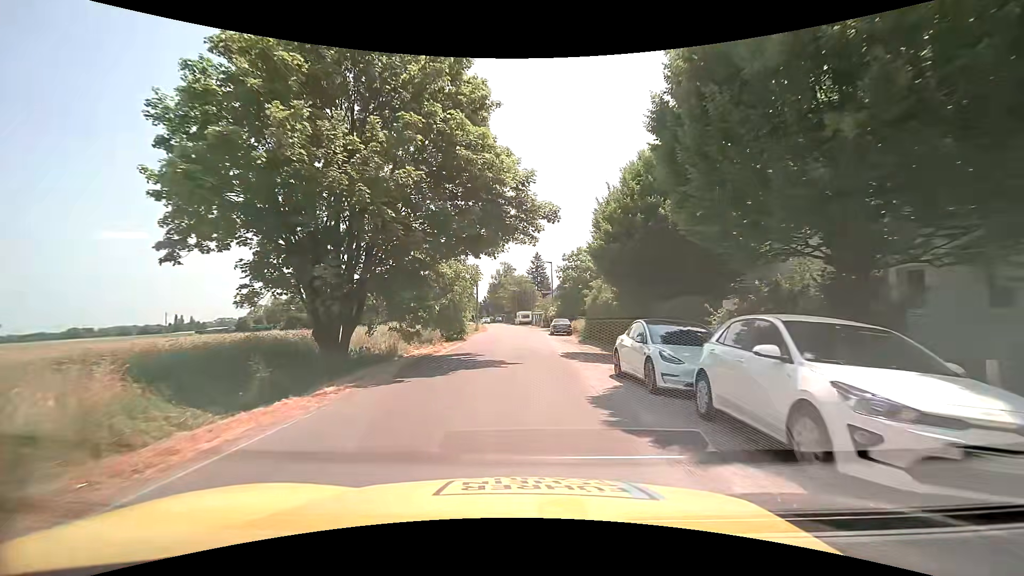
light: Day
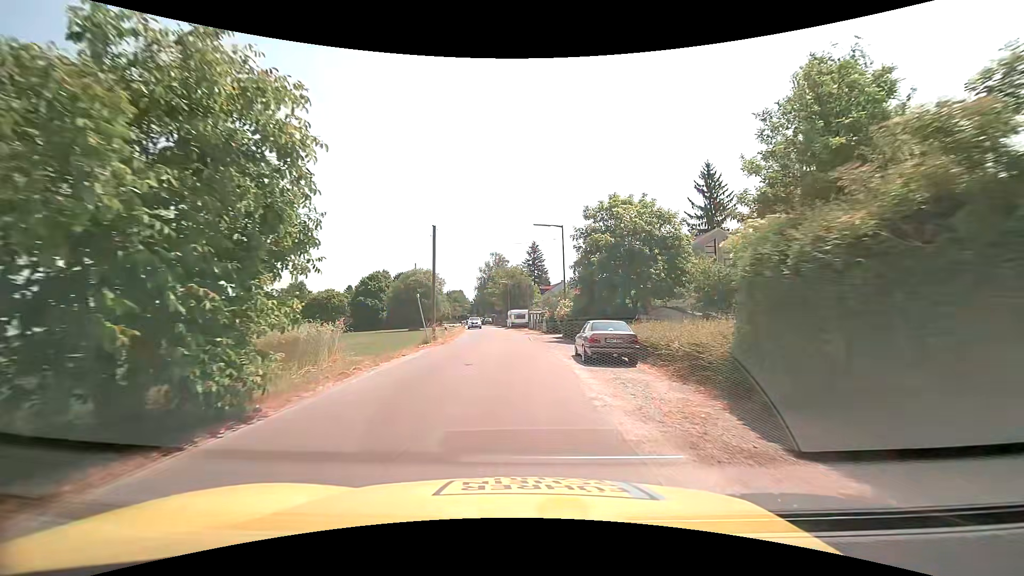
(0.0, +24.9) m; 0°
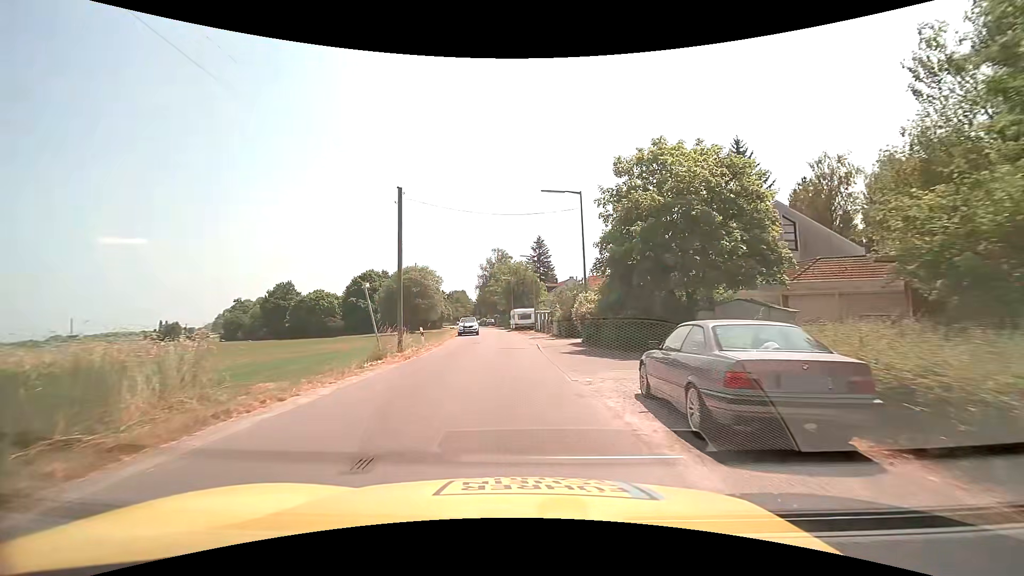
(0.0, +9.9) m; -1°
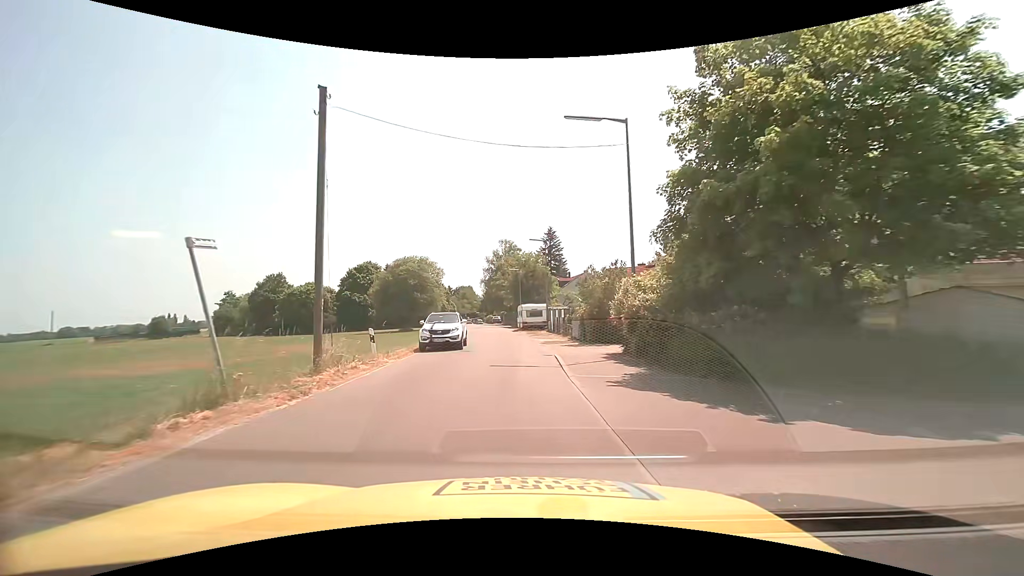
(0.0, +9.9) m; -1°
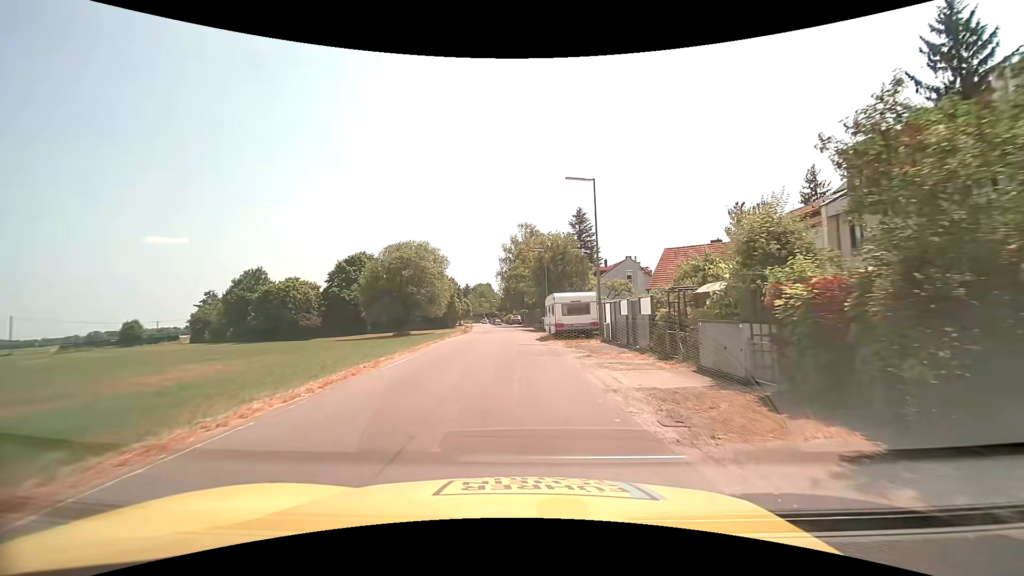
(-0.4, +20.0) m; -2°
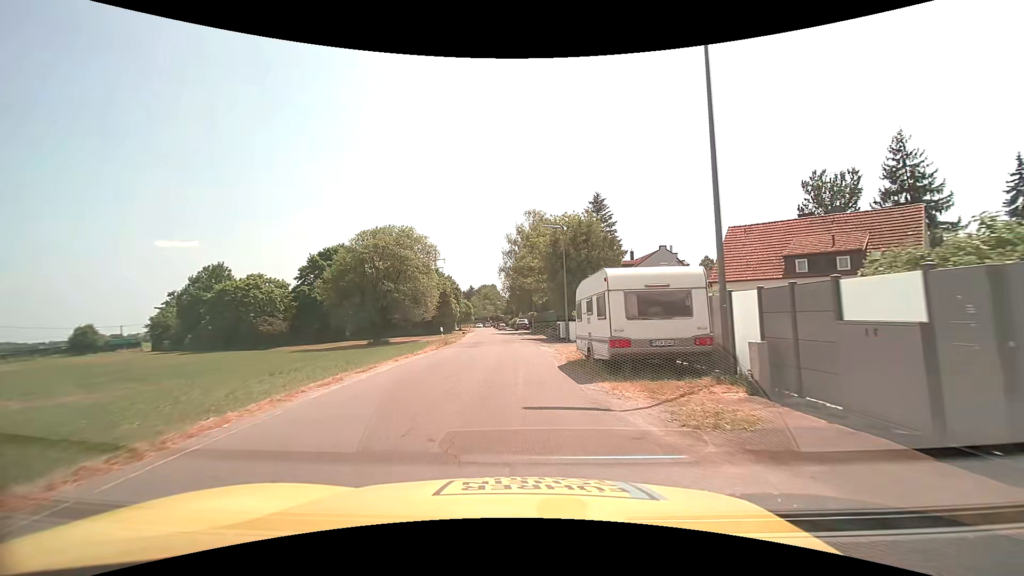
(-0.1, +15.1) m; -1°
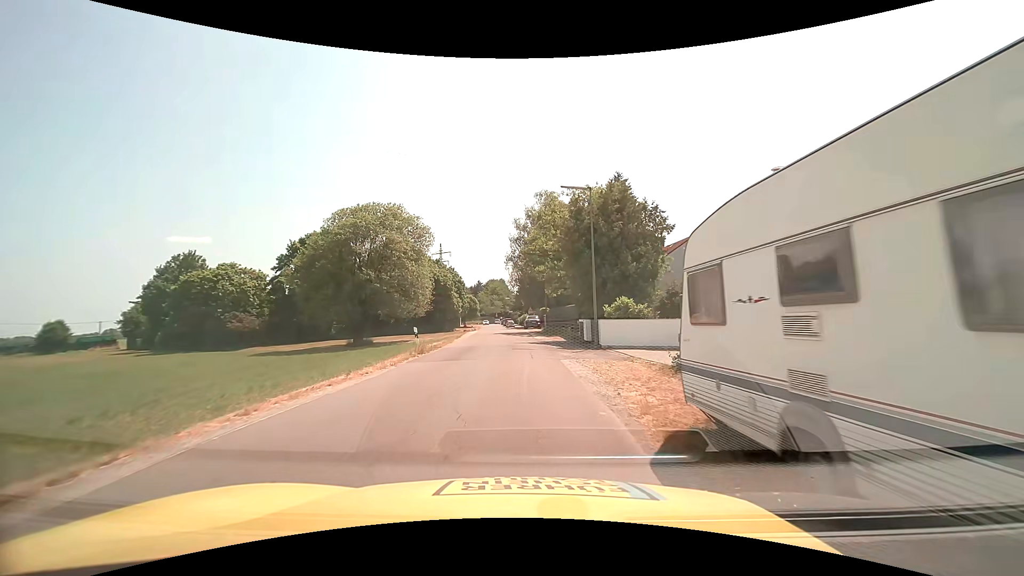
(-0.1, +10.1) m; 0°
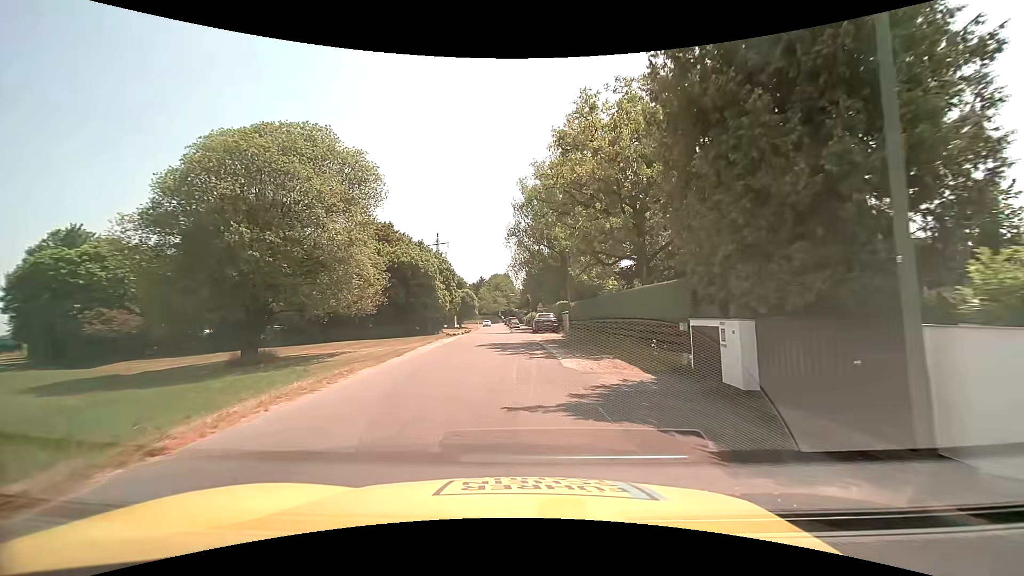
(-0.4, +20.4) m; -1°
(0, +10) (0, +20) (-1, +30) (-1, +40) (-2, +50) (-3, +60) (-4, +70) (-4, +80) (-5, +90) (-5, +100) m
